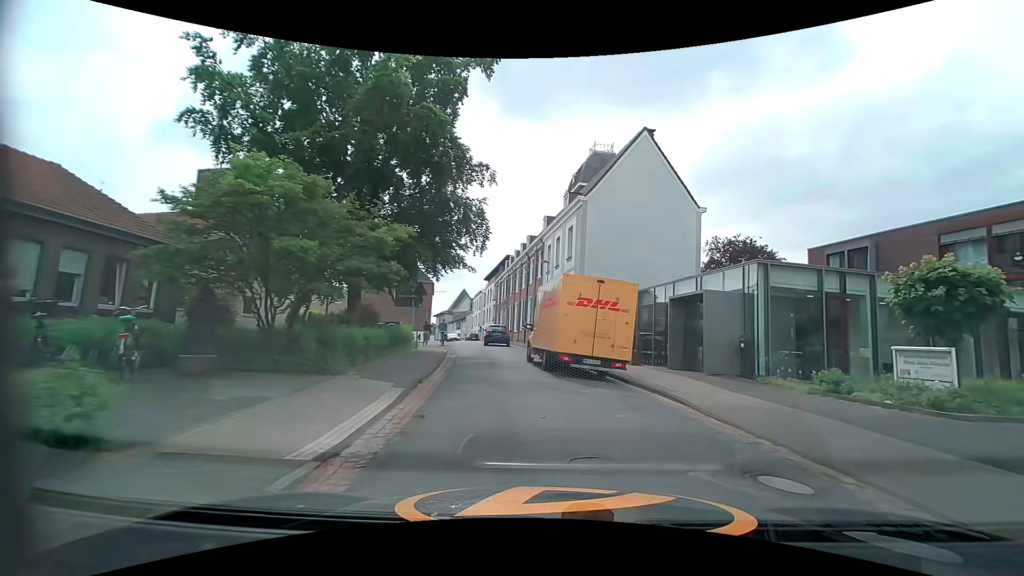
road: residential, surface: asphalt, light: Day
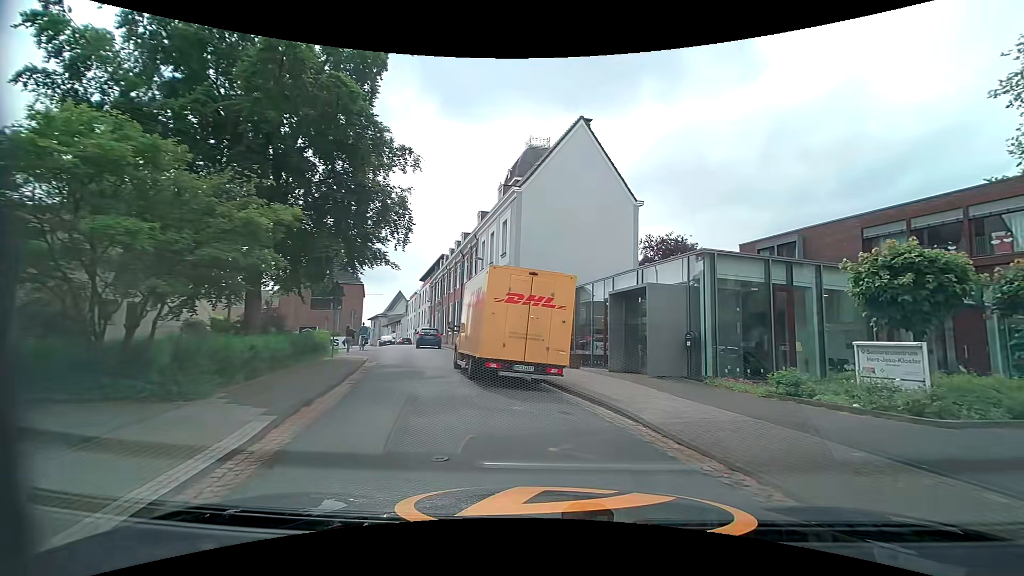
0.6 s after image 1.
(+0.2, +2.1) m; +8°
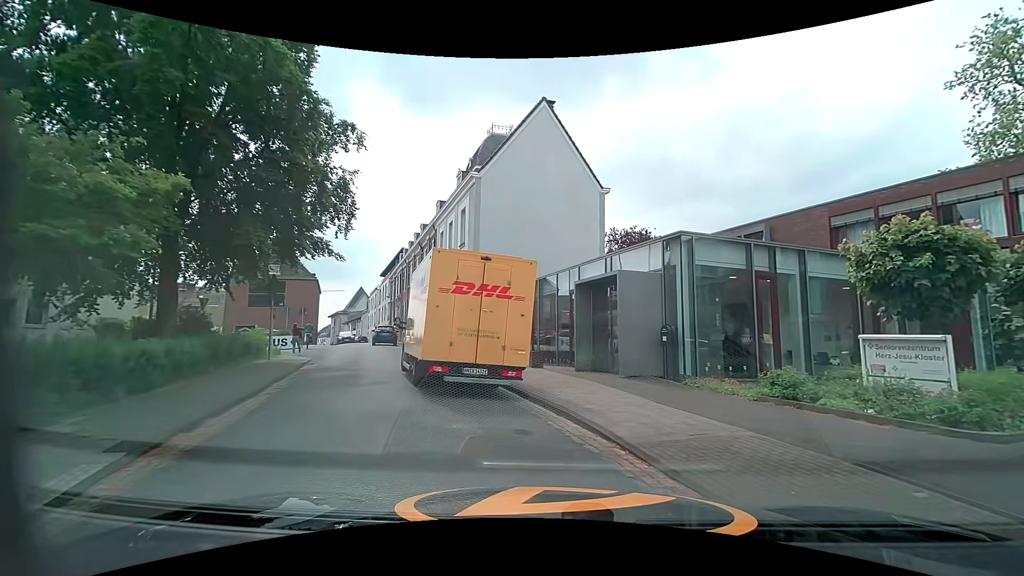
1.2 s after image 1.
(0.0, +1.9) m; +1°
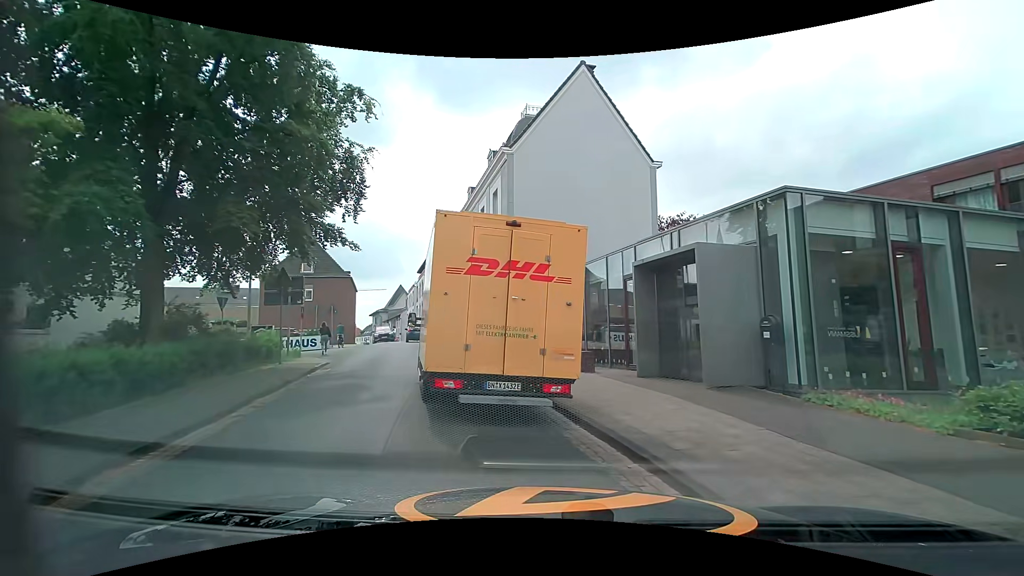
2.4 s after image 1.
(0.0, +2.9) m; -2°
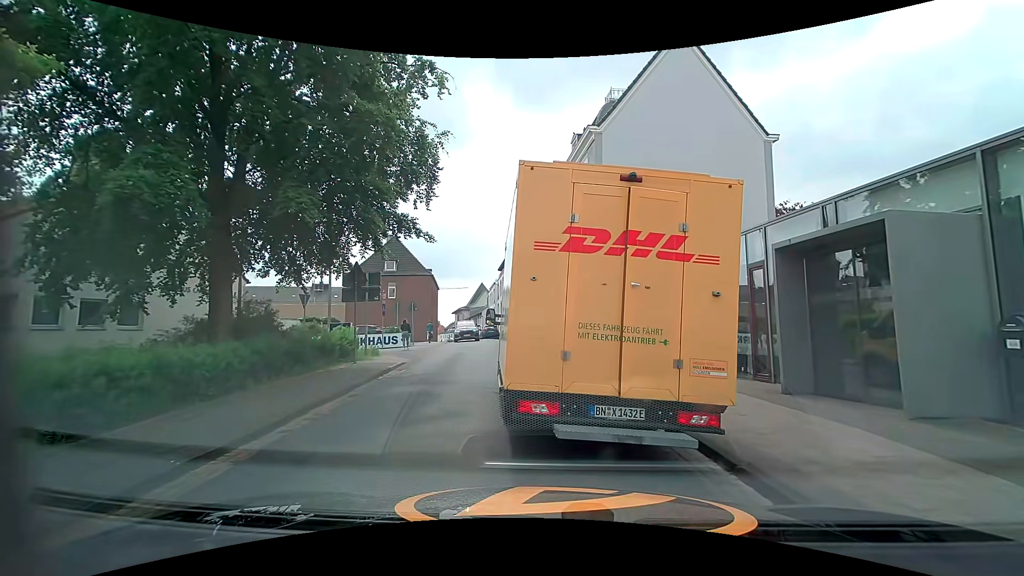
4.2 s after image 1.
(-0.2, +1.9) m; -8°
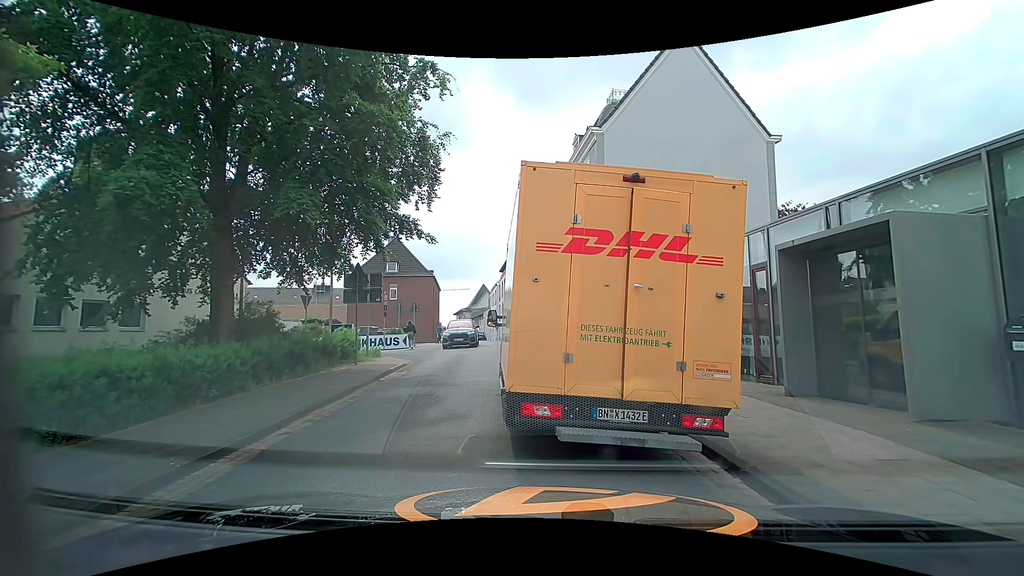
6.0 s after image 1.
(0.0, +0.1) m; 0°
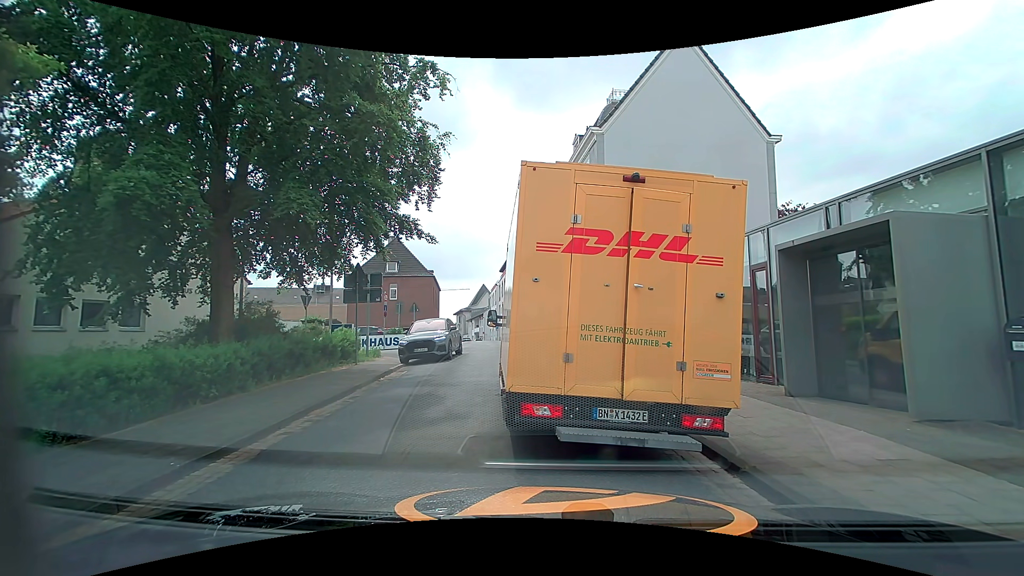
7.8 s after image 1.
(0.0, 0.0) m; 0°
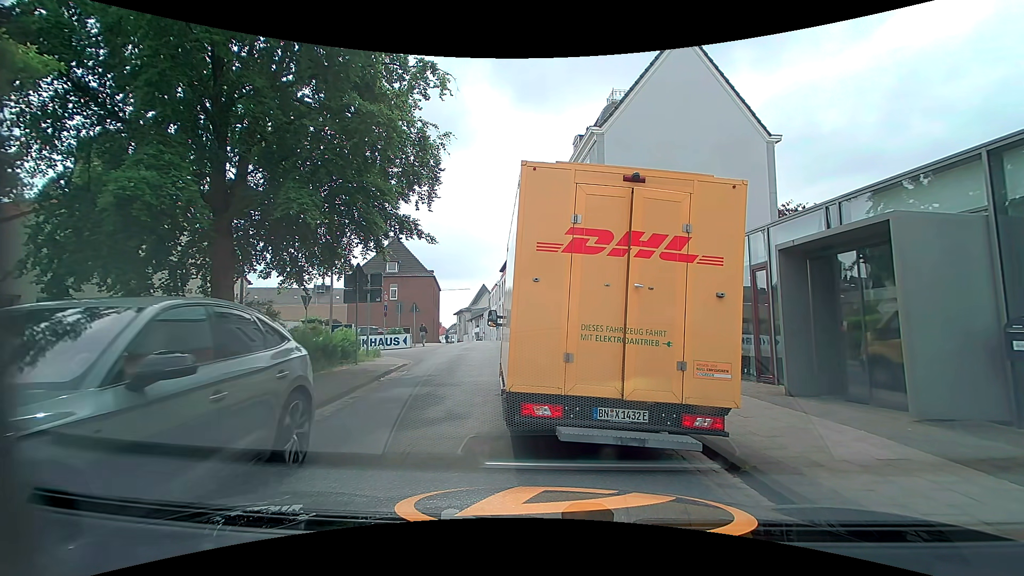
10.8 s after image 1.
(0.0, 0.0) m; 0°
(-2, +10) (-3, +20) (-3, +30) (-5, +39) (-7, +49) (-9, +59) (-12, +69) (-15, +78) (-18, +87) (-21, +97) m
